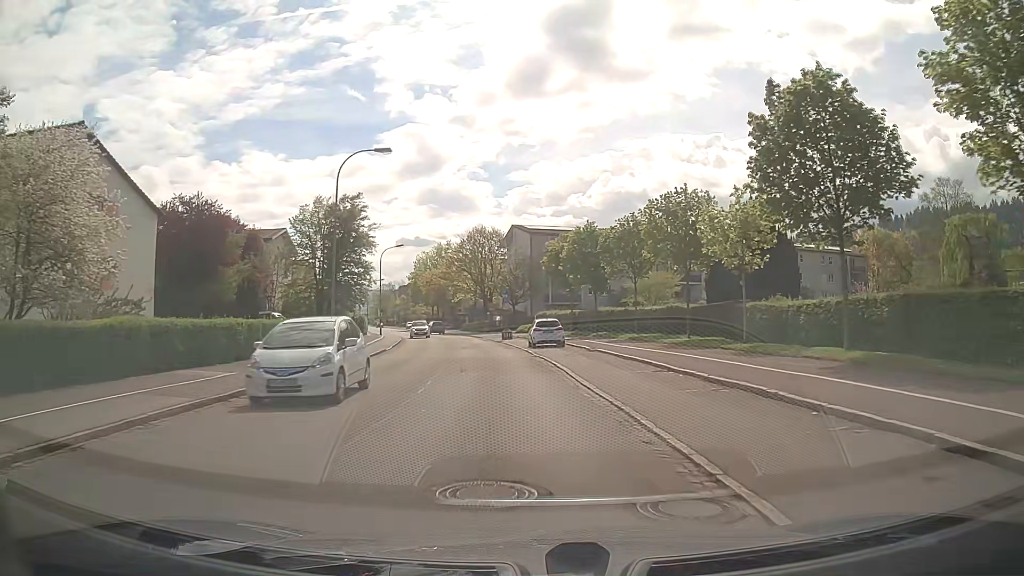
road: tertiary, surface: asphalt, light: Day
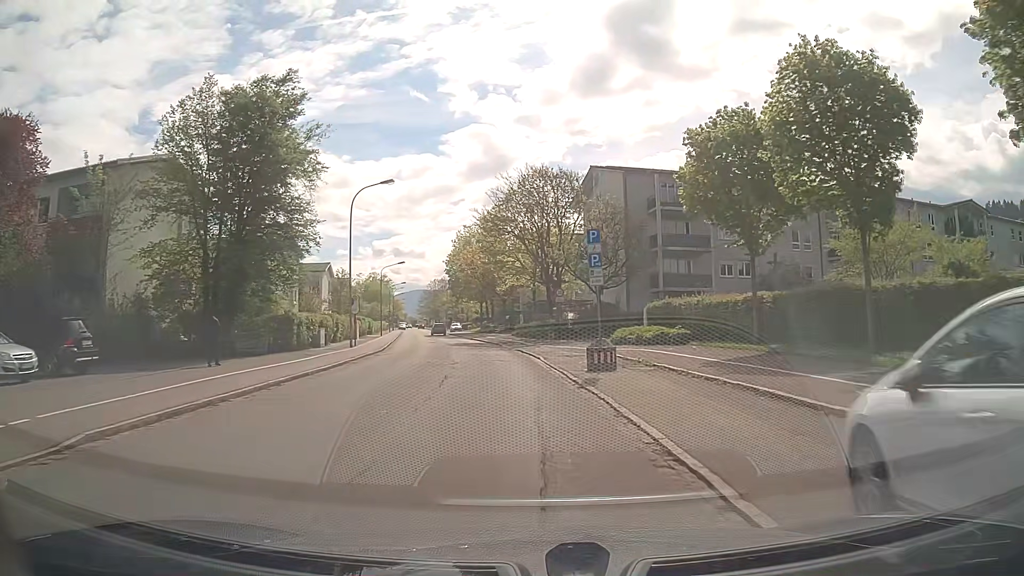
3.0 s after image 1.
(-1.4, +33.3) m; -6°
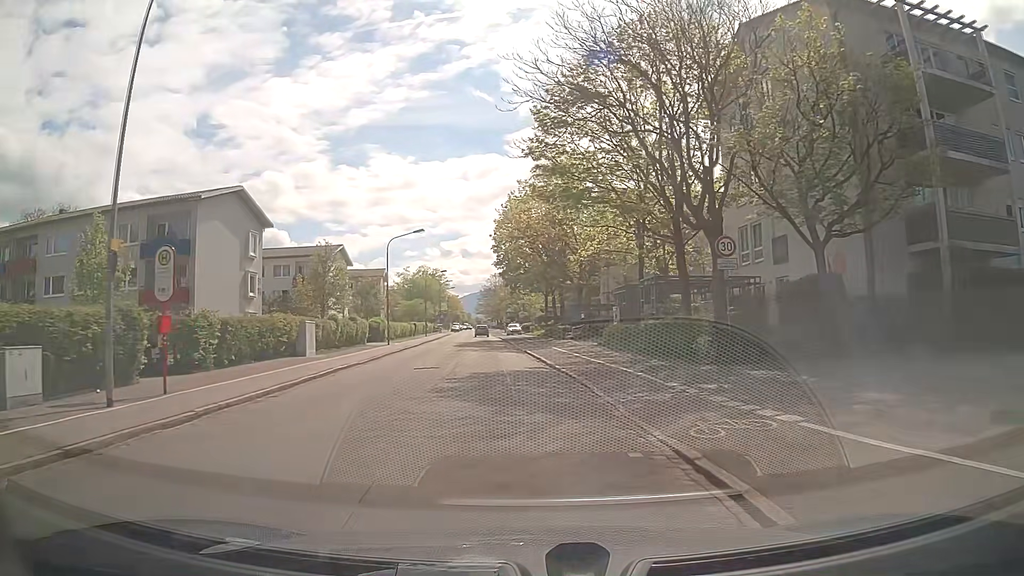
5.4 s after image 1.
(-1.3, +27.2) m; -6°
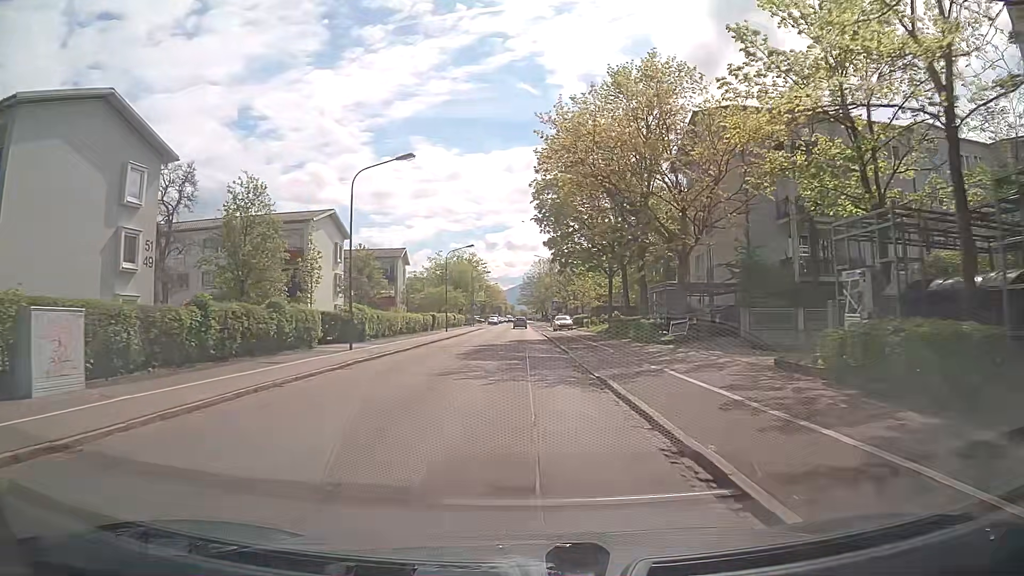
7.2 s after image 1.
(-0.8, +20.6) m; -4°
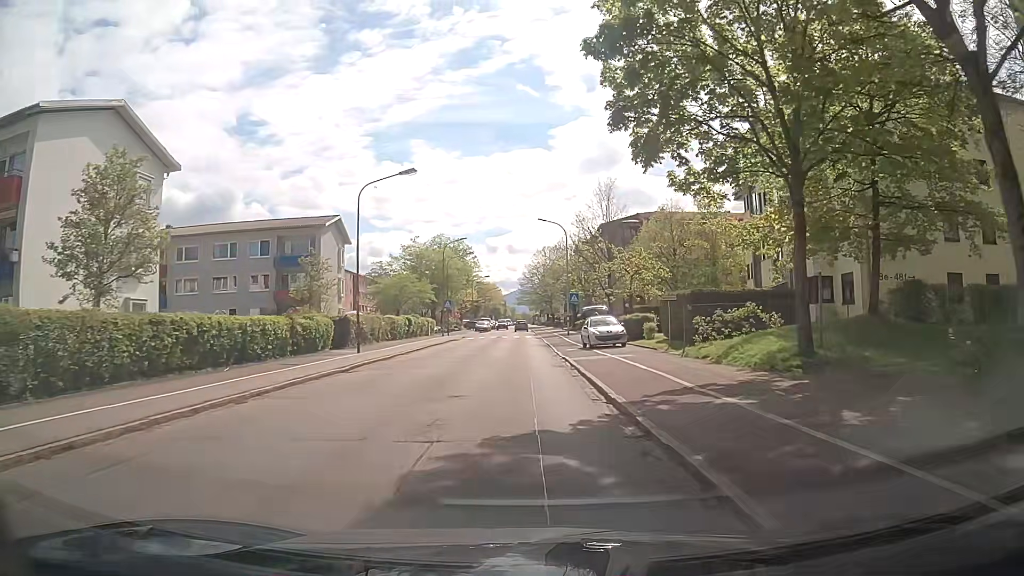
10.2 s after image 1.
(-0.4, +34.2) m; -1°
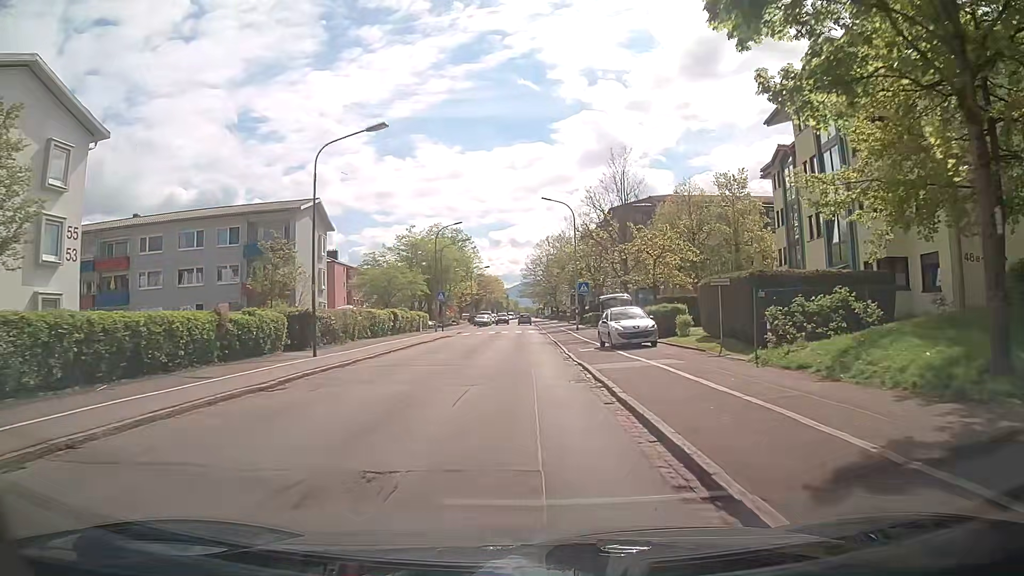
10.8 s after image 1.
(0.0, +6.7) m; 0°
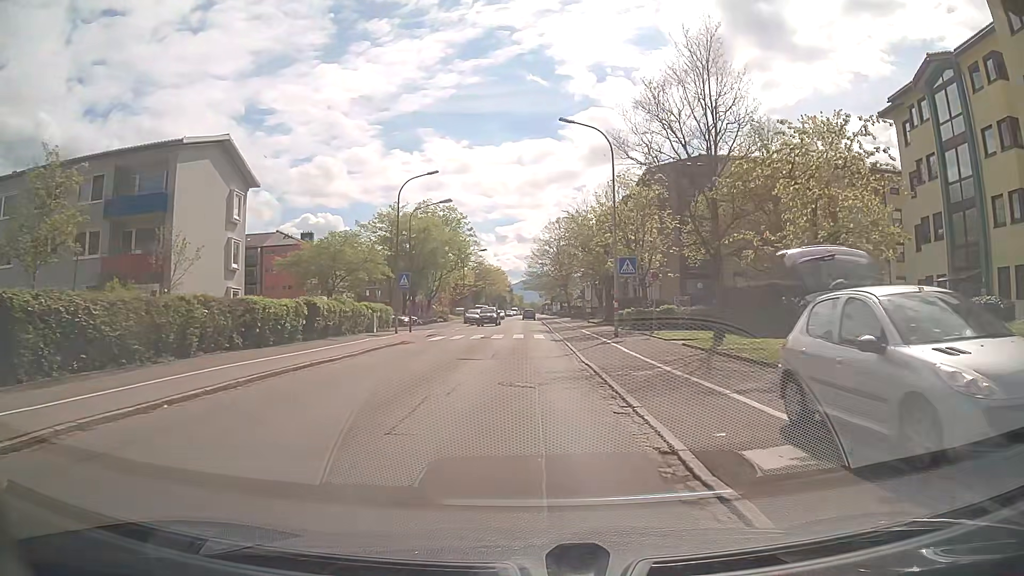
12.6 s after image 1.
(0.0, +18.8) m; 0°
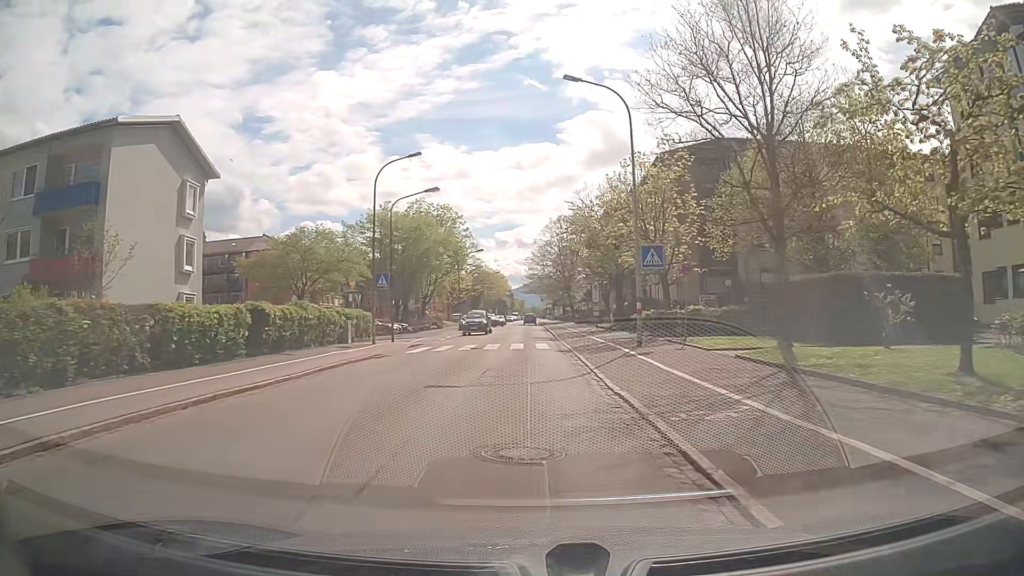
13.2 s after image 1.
(0.0, +5.8) m; +1°
(0, +10) (0, +20) (0, +30) (0, +40) (-1, +50) (-1, +60) (-1, +70) (-1, +80) (-1, +90) (-1, +100) m
